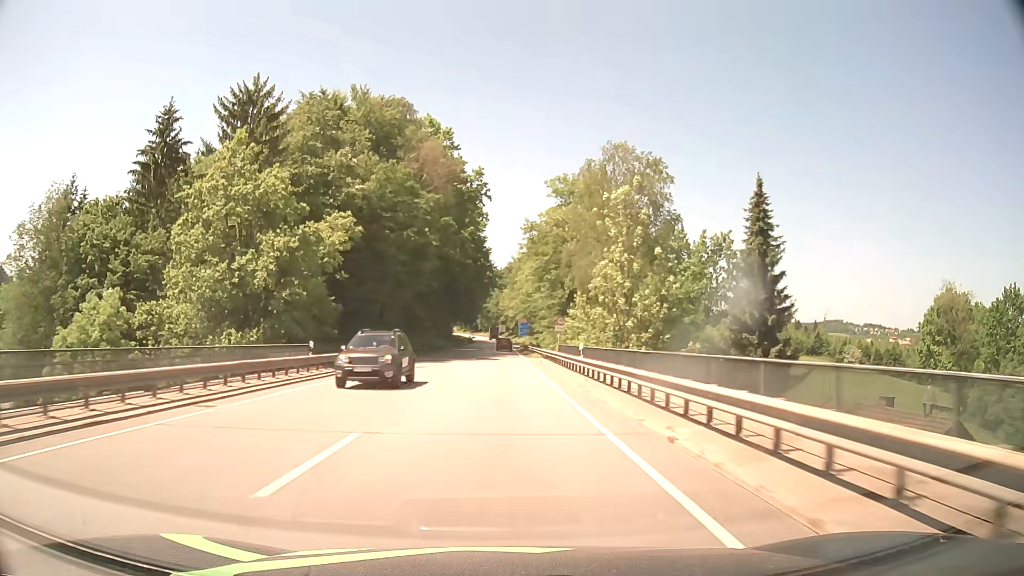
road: primary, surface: asphalt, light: Day
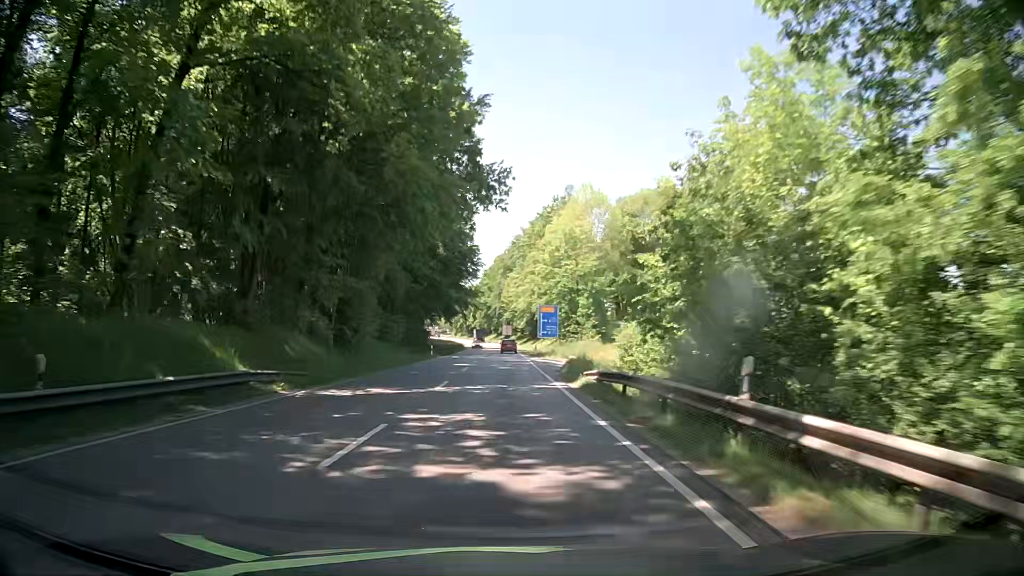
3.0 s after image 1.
(-0.3, +62.3) m; +1°
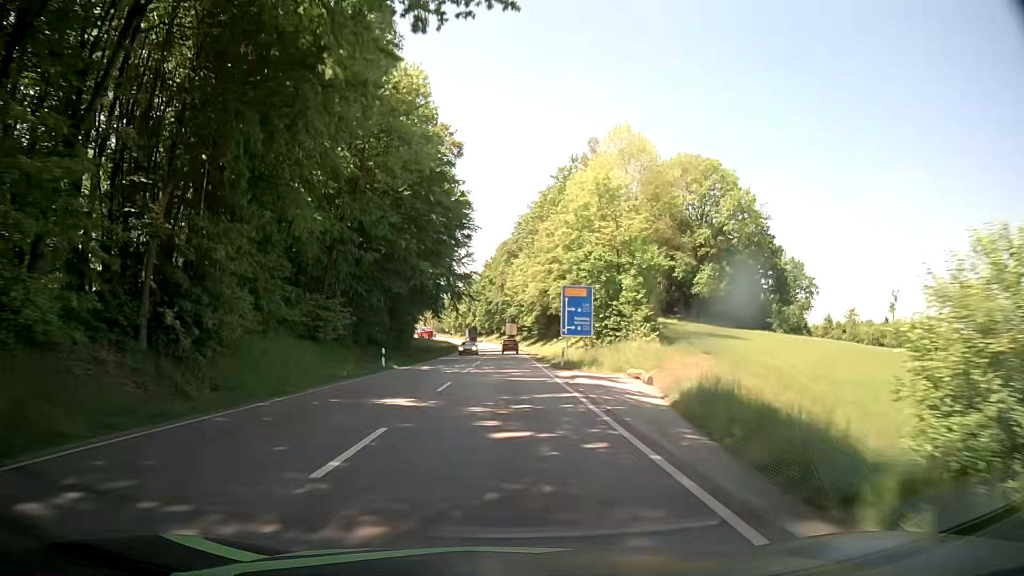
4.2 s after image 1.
(-0.4, +24.5) m; -1°
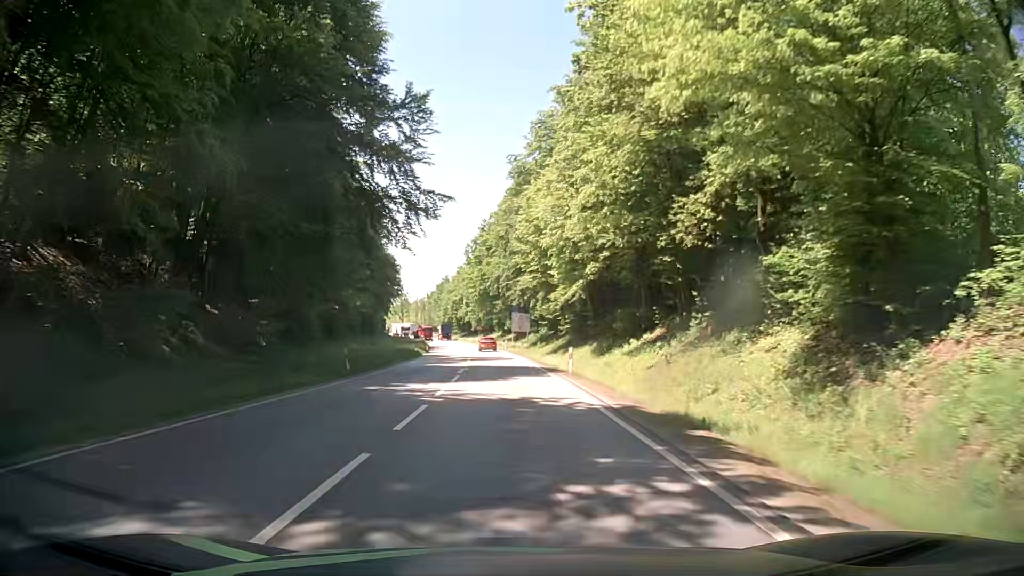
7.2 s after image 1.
(-0.1, +56.5) m; -1°
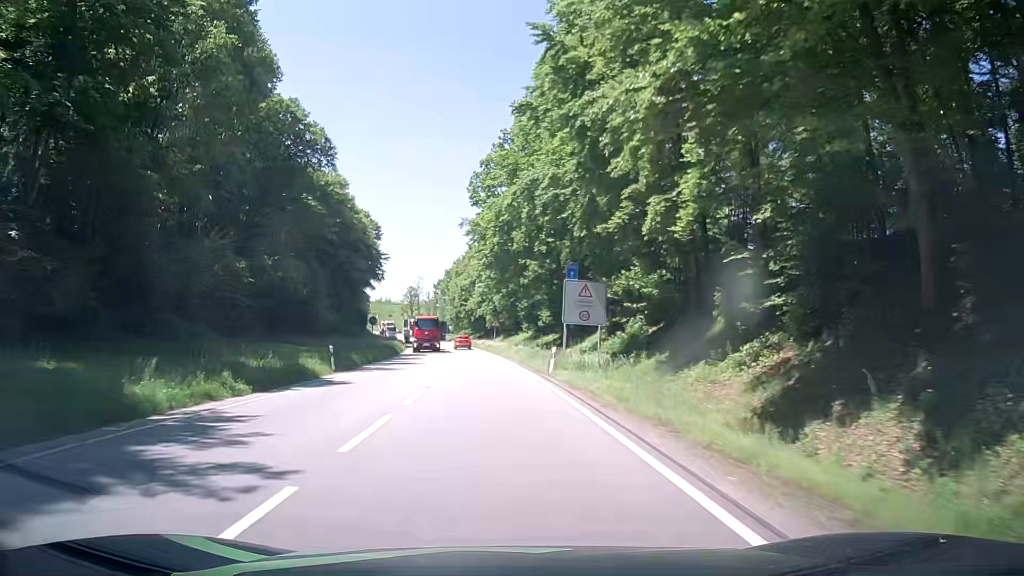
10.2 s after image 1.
(-0.3, +49.6) m; -2°
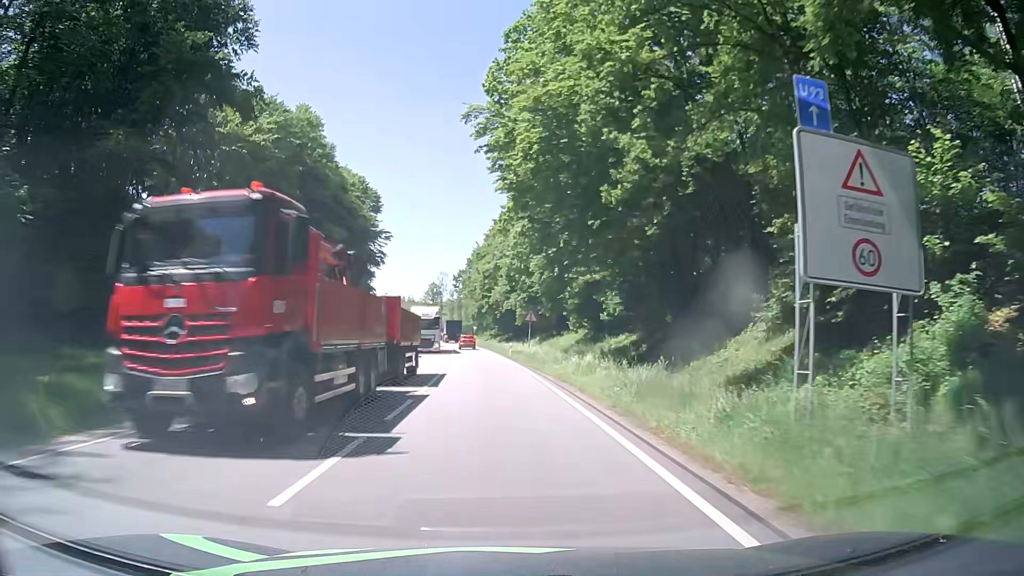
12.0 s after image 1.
(-0.6, +26.5) m; -3°
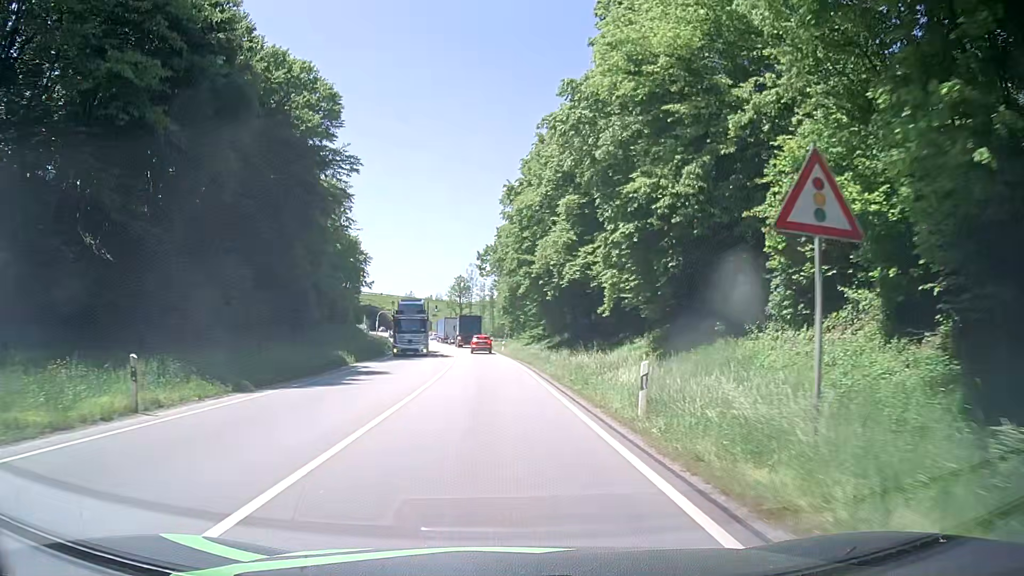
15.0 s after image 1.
(-1.0, +39.9) m; -3°
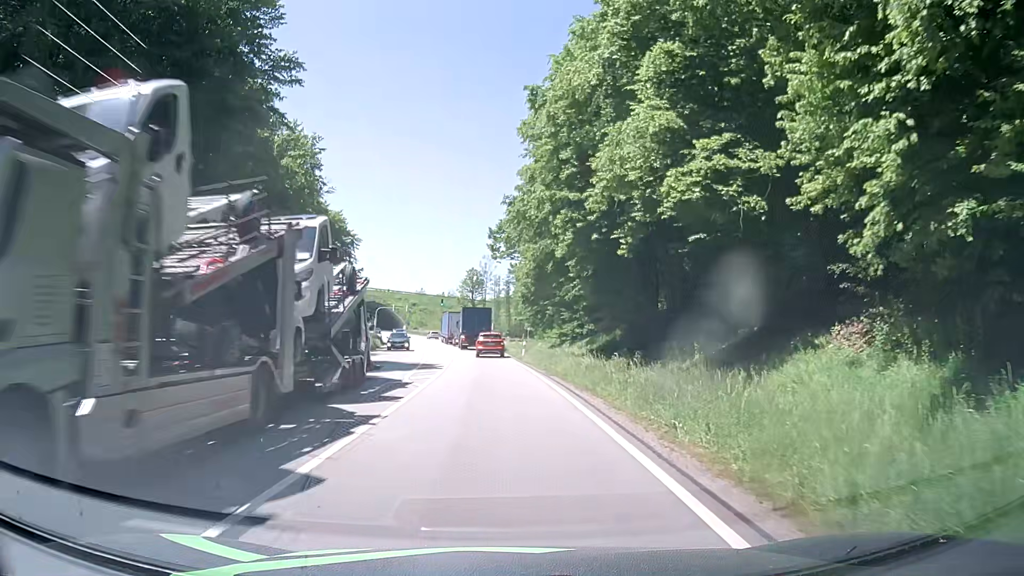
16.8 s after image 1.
(-0.3, +19.4) m; -1°
